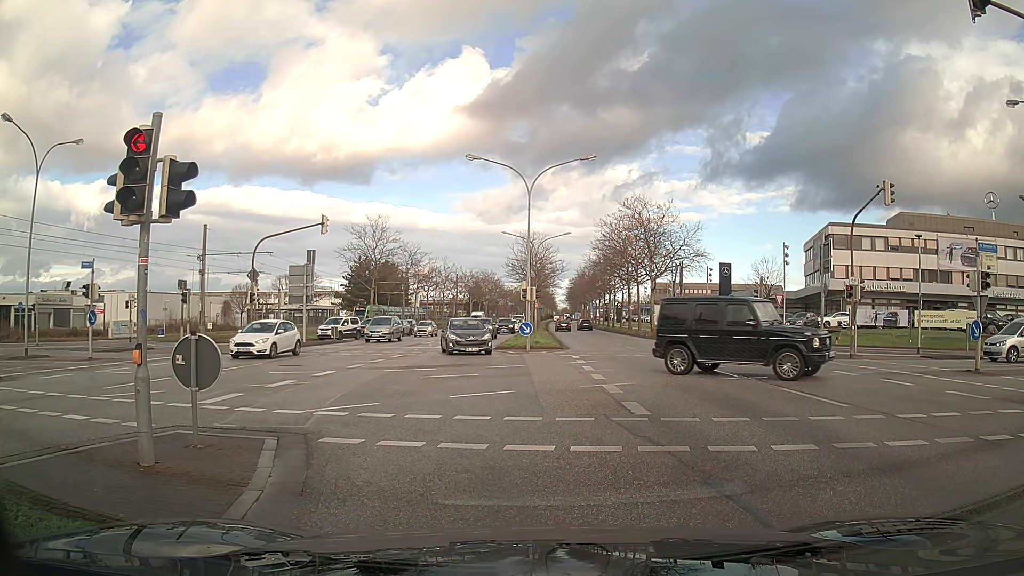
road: primary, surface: asphalt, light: Day
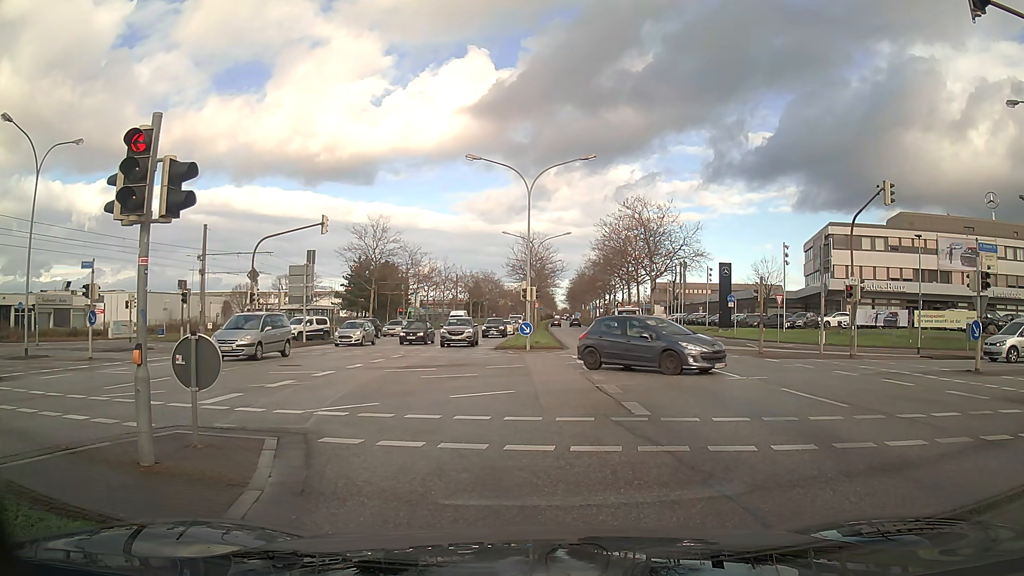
(0.0, 0.0) m; 0°
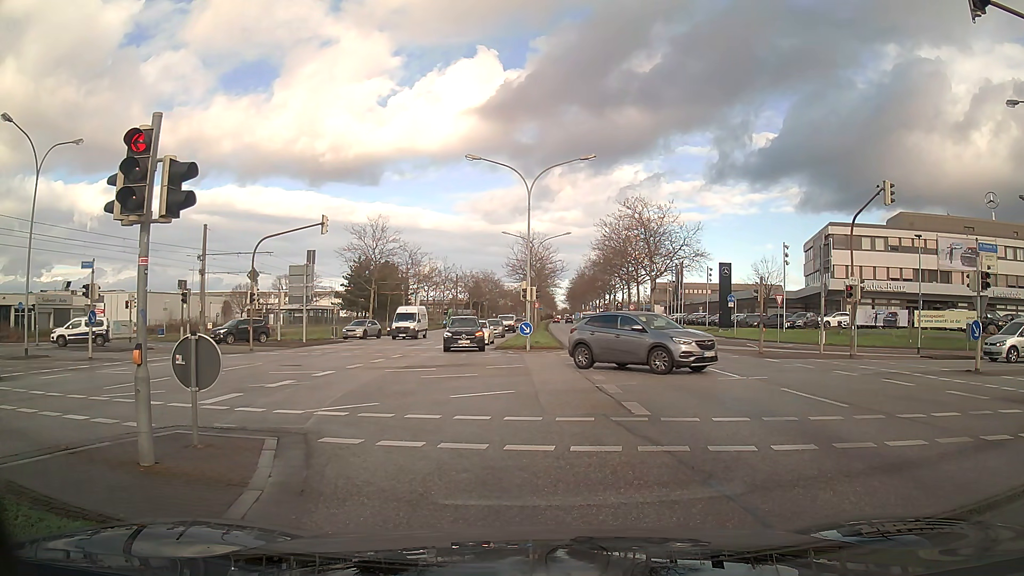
(0.0, 0.0) m; 0°
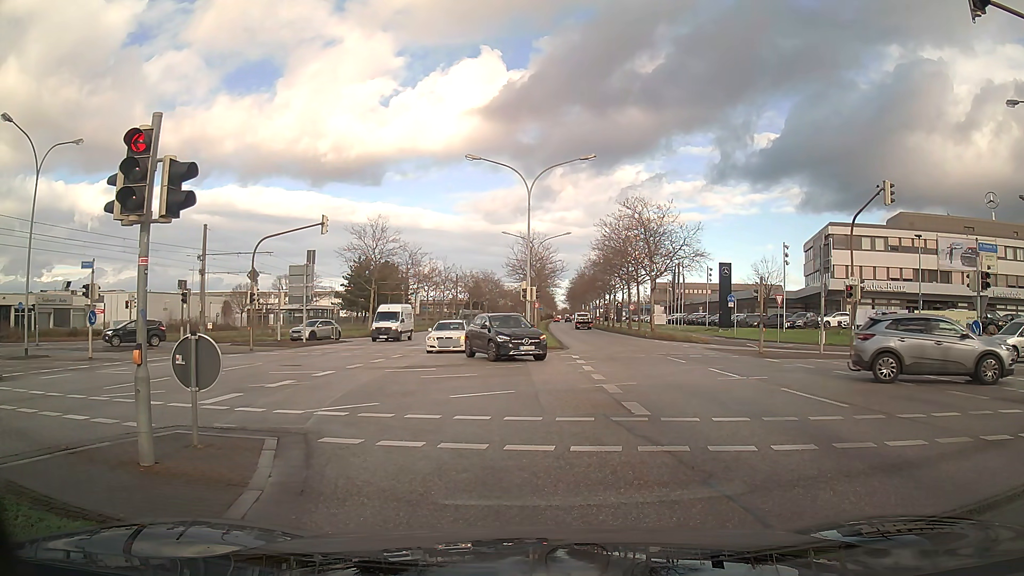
(0.0, 0.0) m; 0°
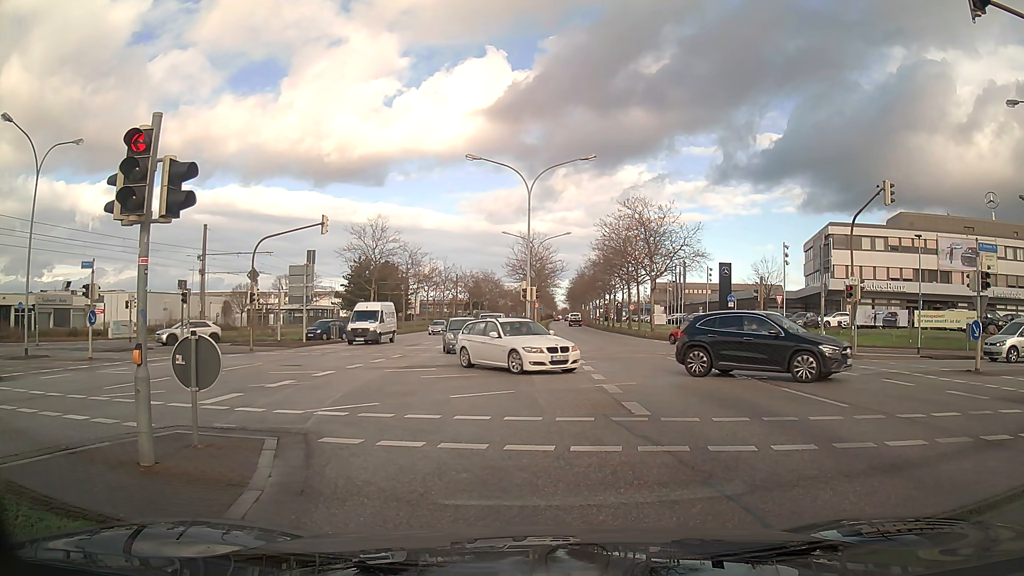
(0.0, 0.0) m; 0°
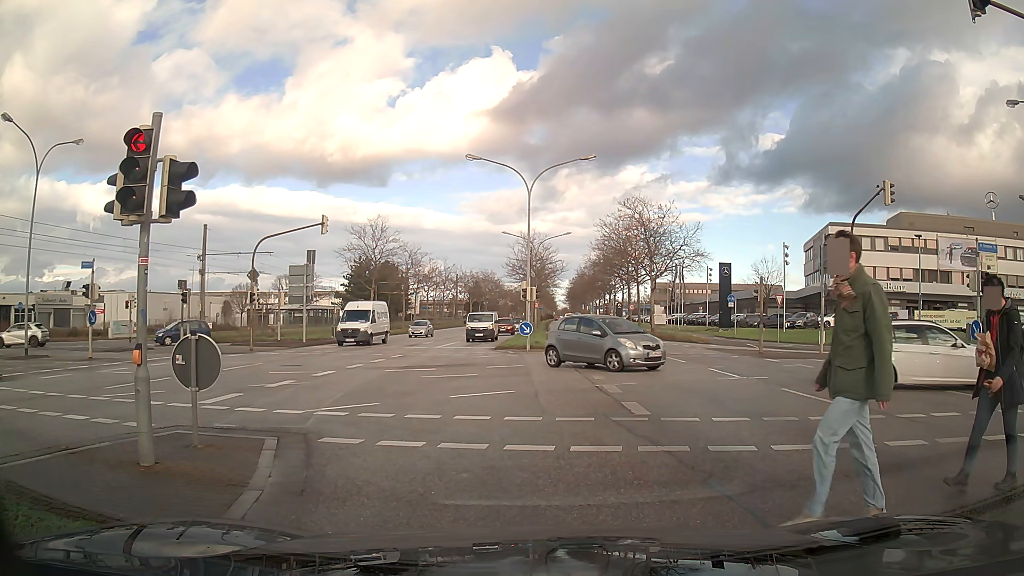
(0.0, 0.0) m; 0°
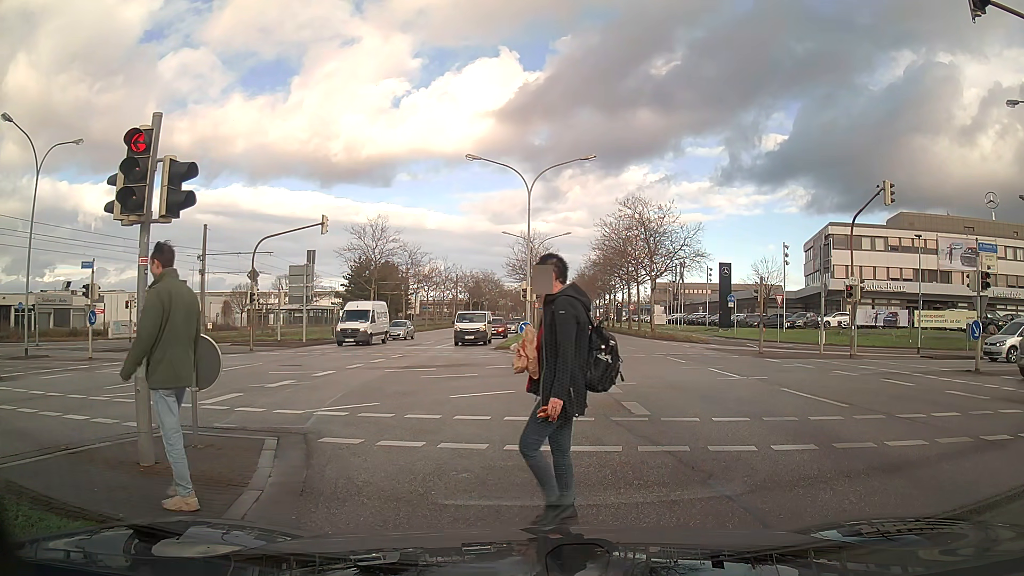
(0.0, 0.0) m; 0°
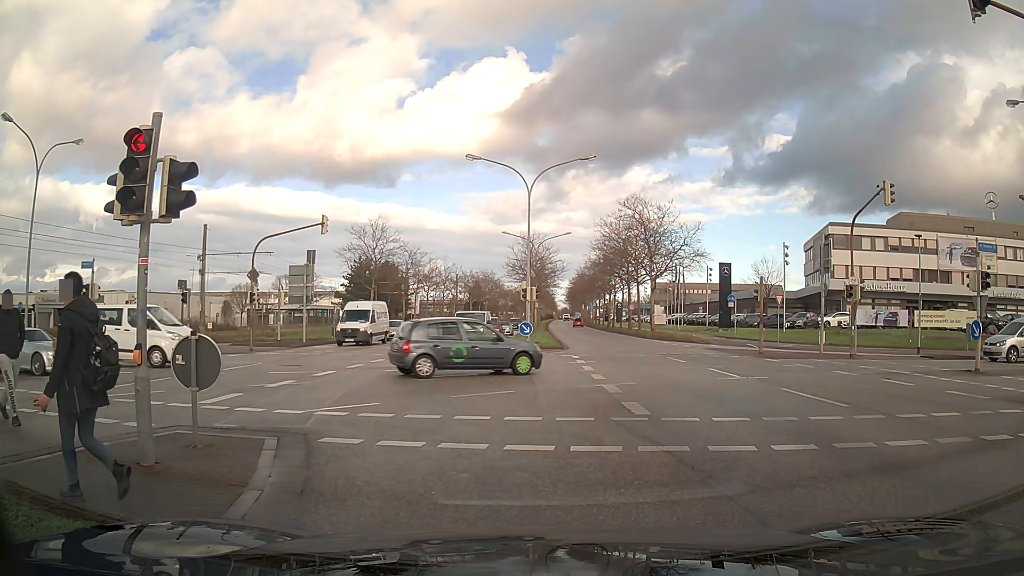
(0.0, 0.0) m; 0°
